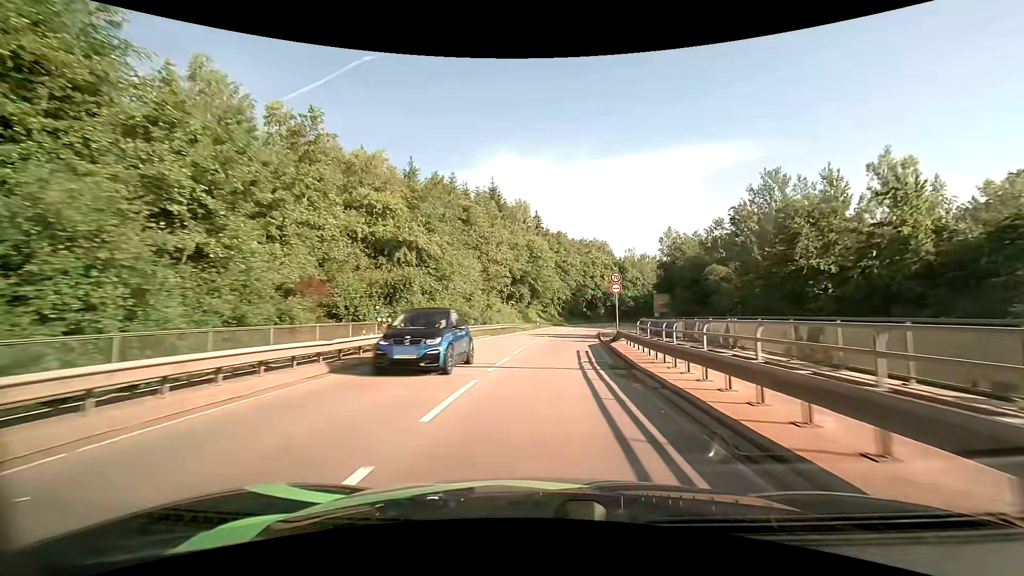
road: secondary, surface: asphalt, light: Day
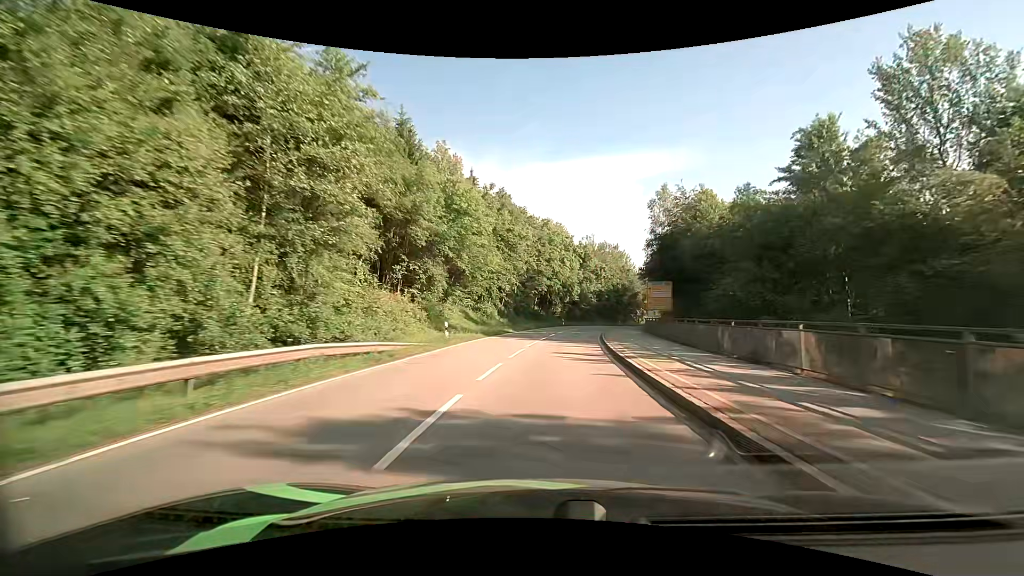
(+1.6, +31.8) m; +6°
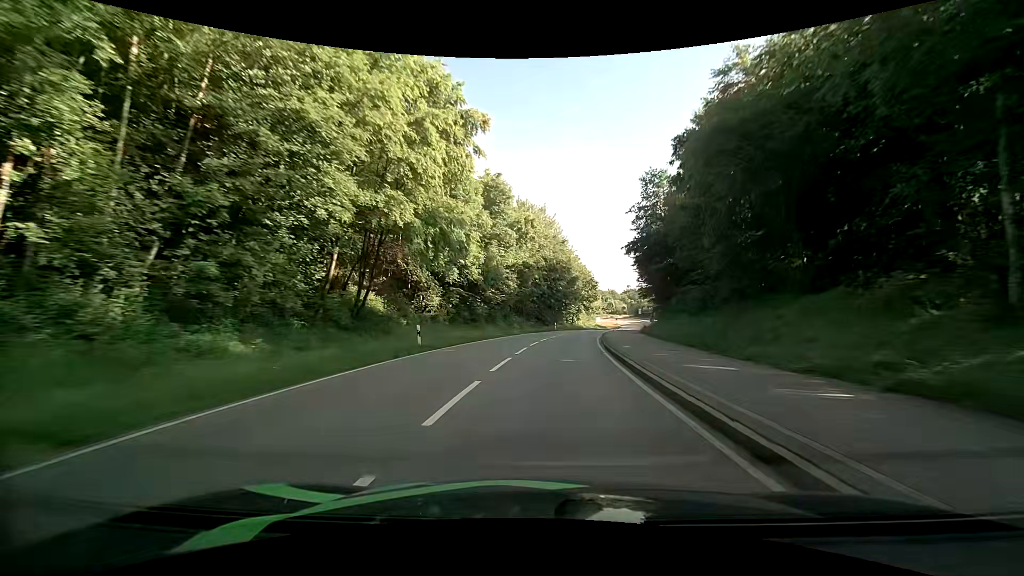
(+5.0, +51.9) m; +11°
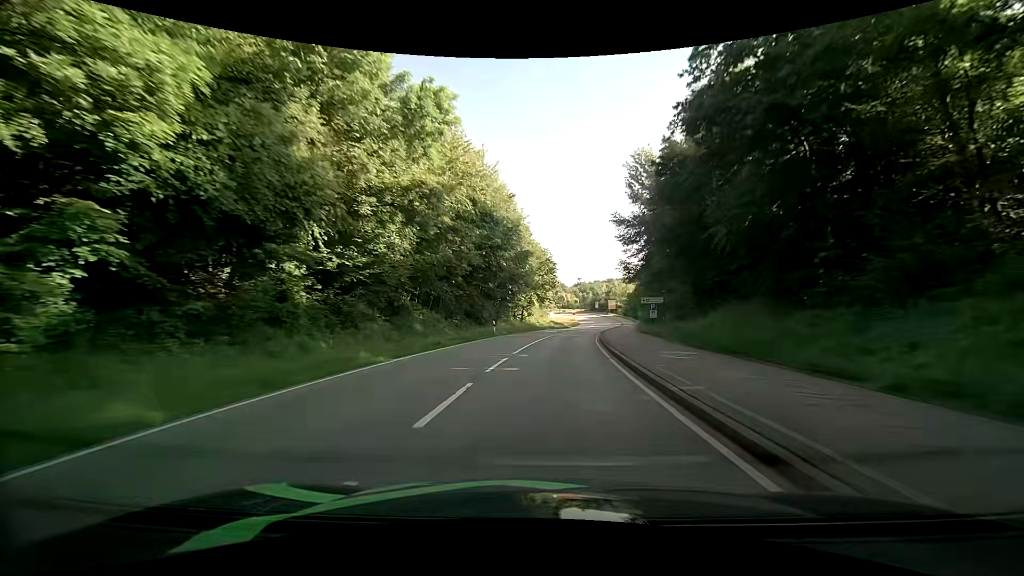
(+1.3, +29.9) m; +5°
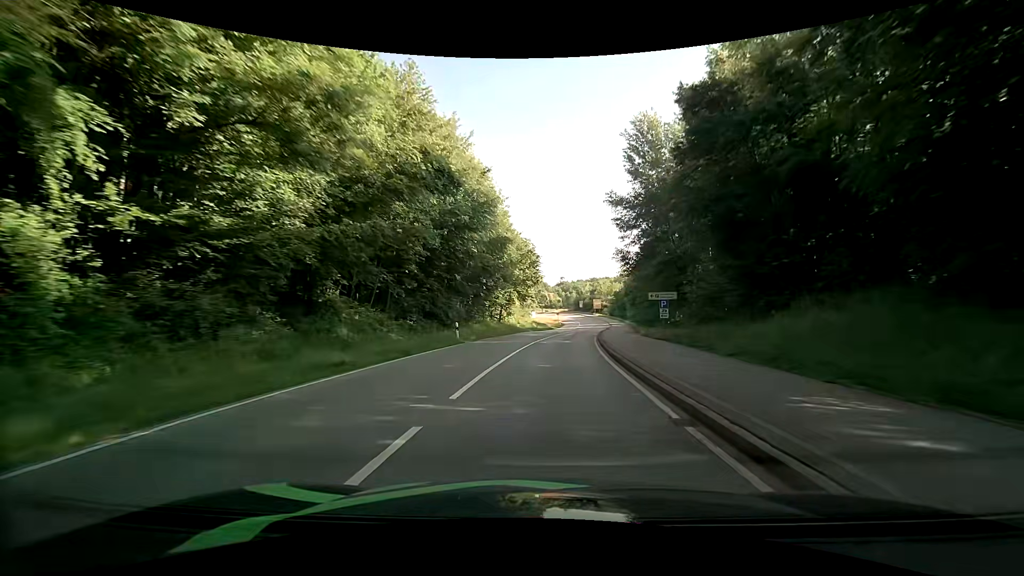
(+0.2, +9.9) m; +3°
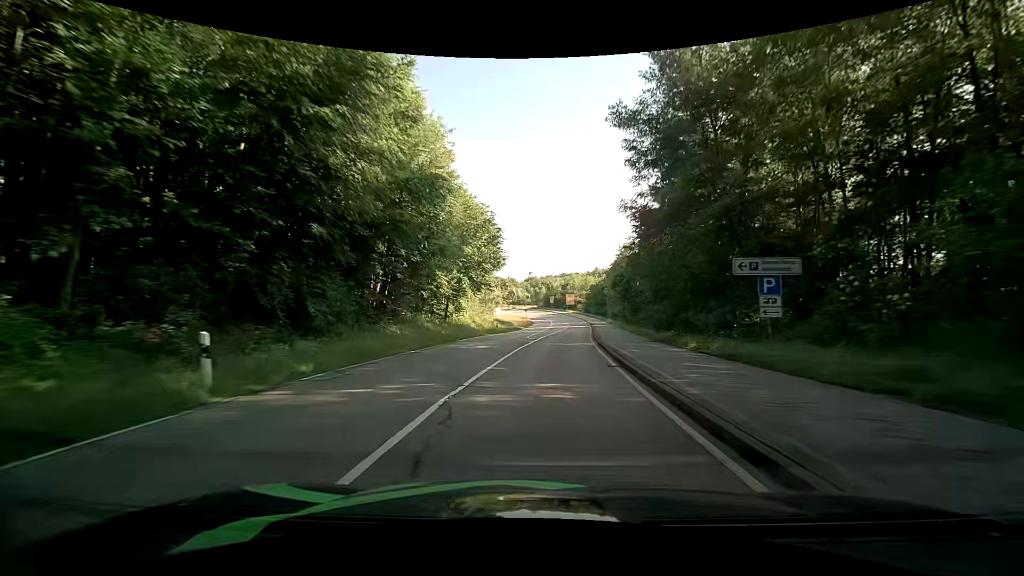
(+0.5, +19.7) m; +3°
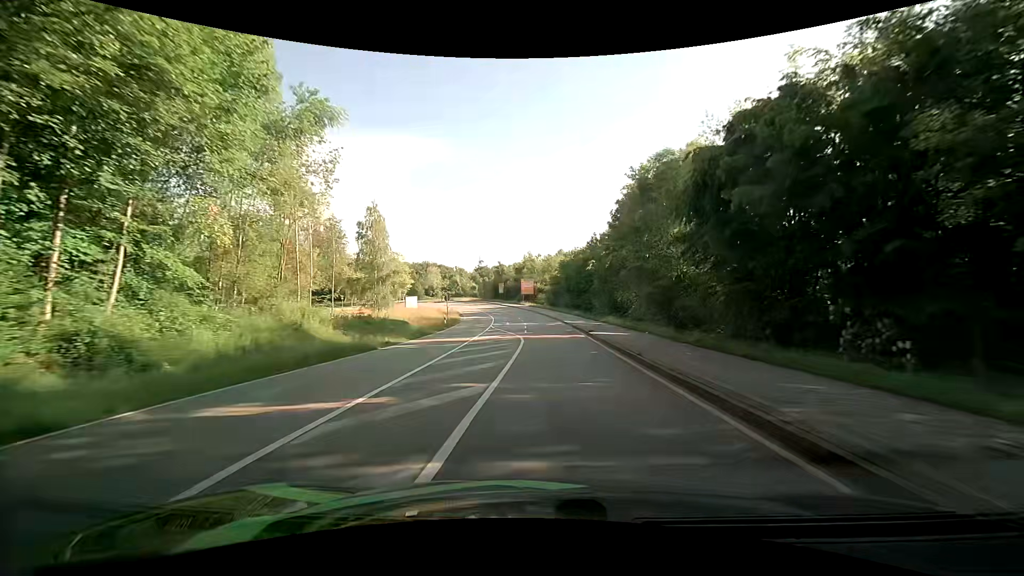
(+2.4, +47.4) m; +5°
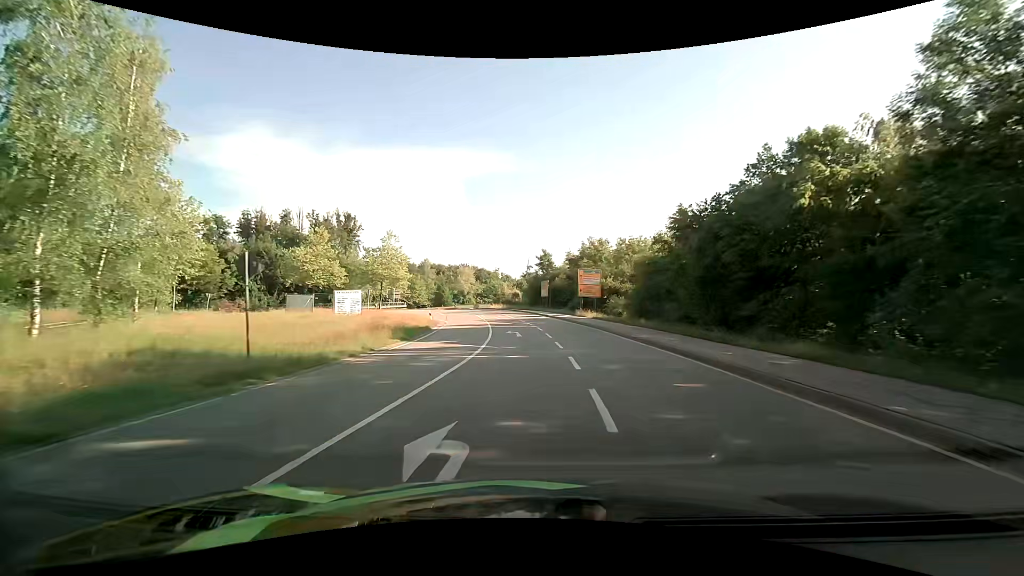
(-1.3, +43.4) m; -6°
(0, +10) (-1, +20) (-1, +30) (-3, +40) (-4, +50) (-7, +59) (-12, +67) (-22, +69) (-31, +64) (-39, +58) m
